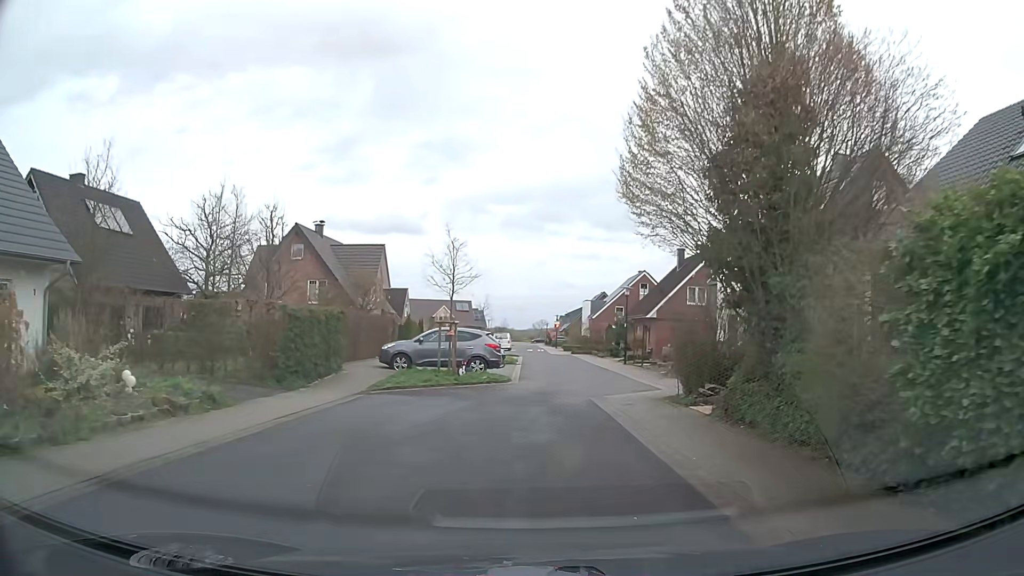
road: residential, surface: asphalt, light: Day
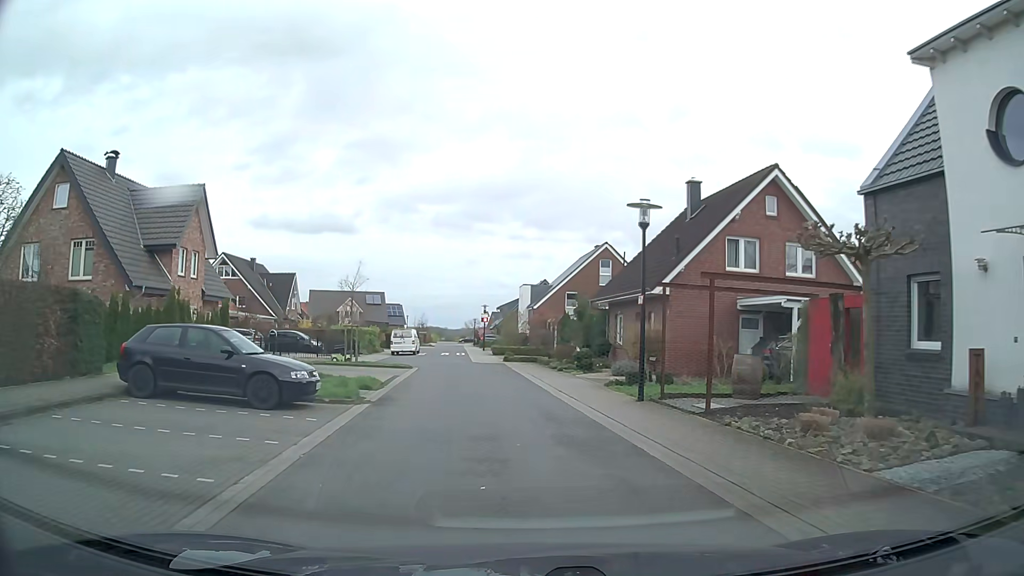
(+1.3, +22.6) m; +6°
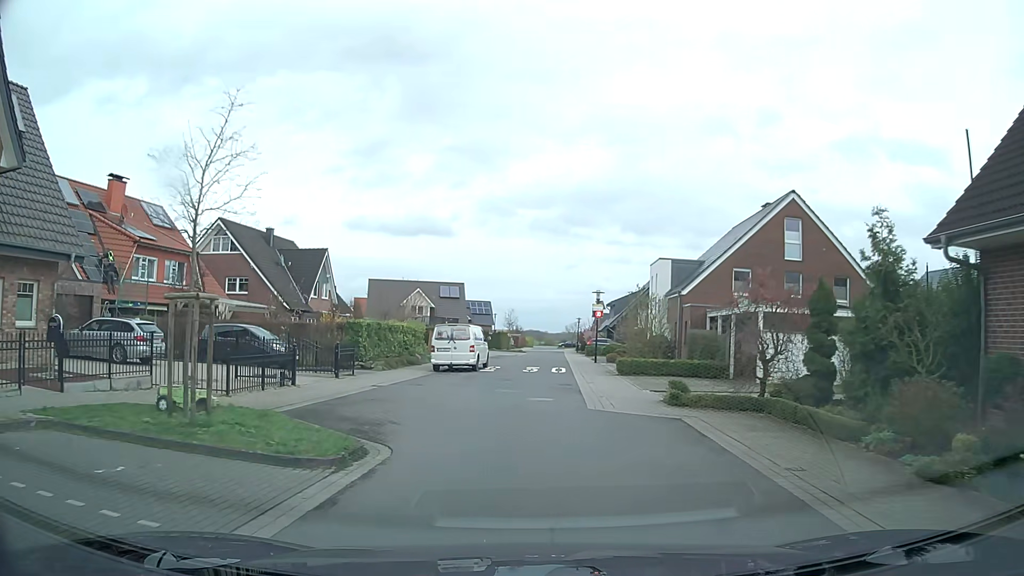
(-1.9, +22.7) m; -9°
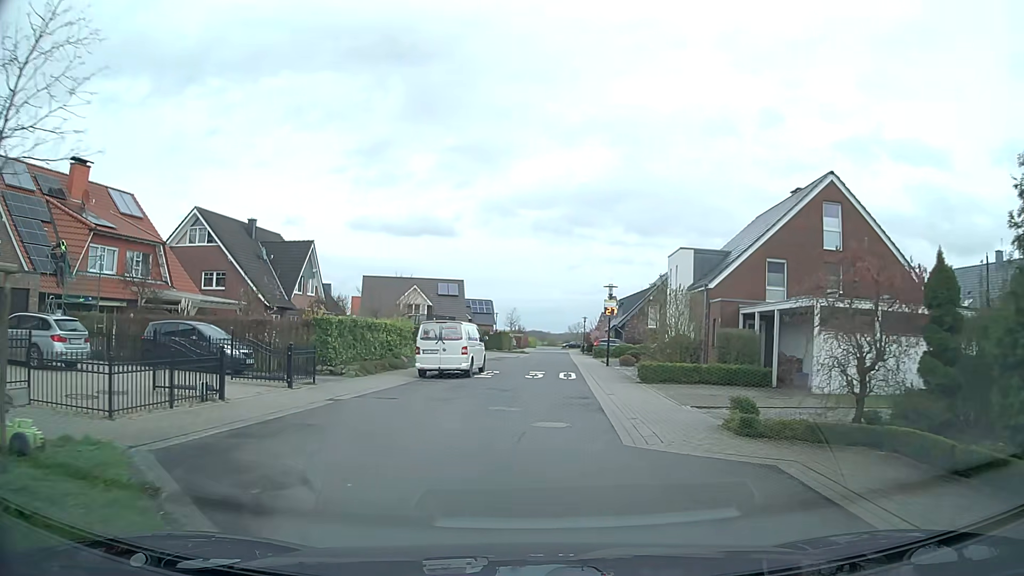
(0.0, +4.6) m; -1°
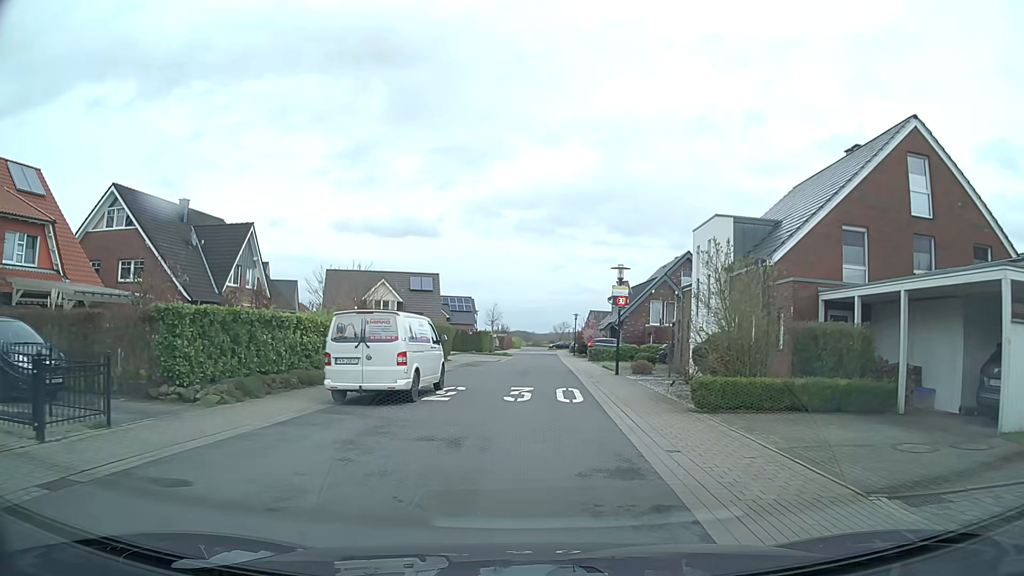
(+0.1, +9.1) m; +2°
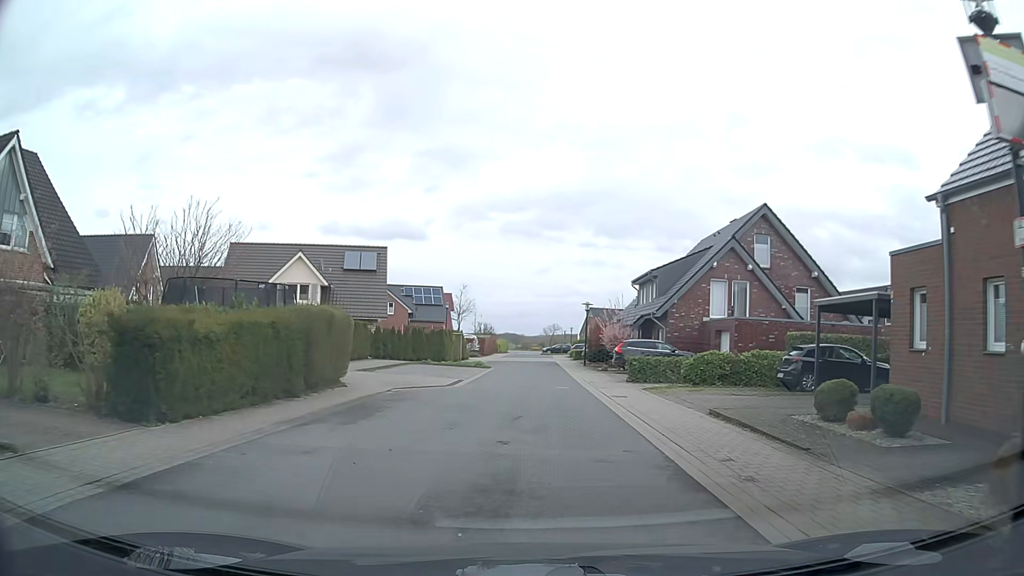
(0.0, +22.7) m; +1°
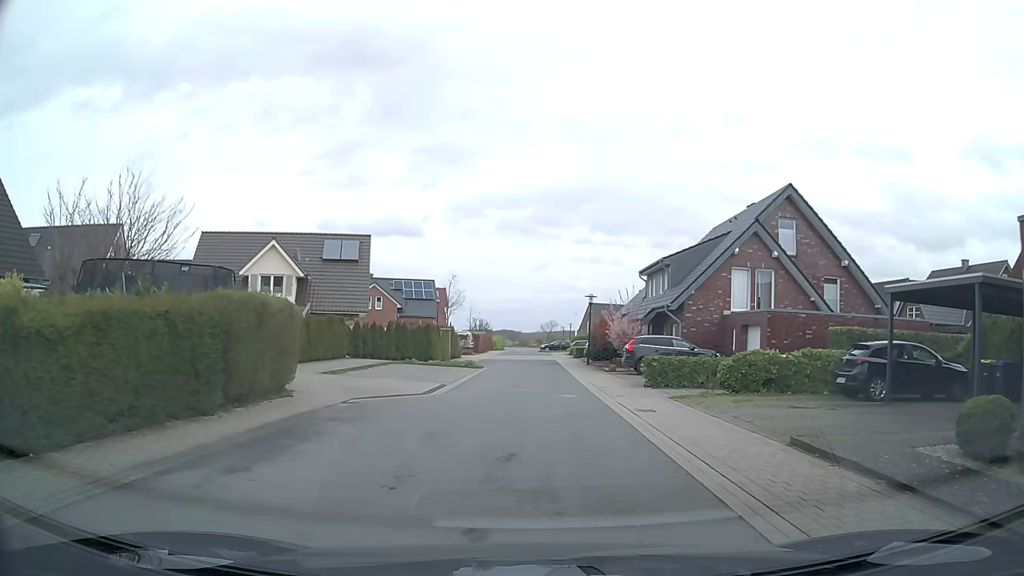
(0.0, +4.5) m; 0°
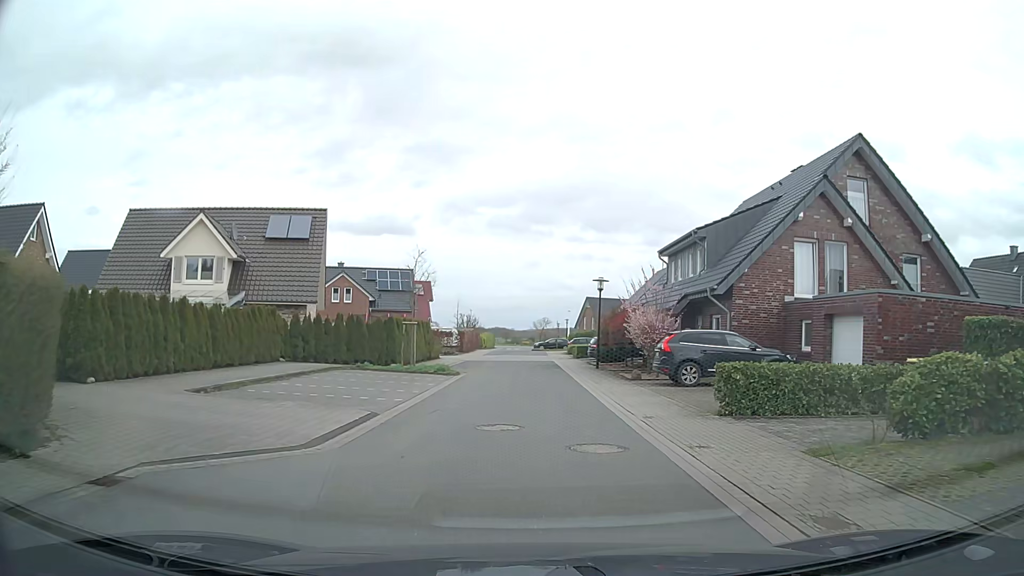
(0.0, +9.0) m; +1°
(0, +10) (0, +20) (0, +30) (0, +40) (-1, +50) (-1, +60) (-2, +70) (-2, +80) (-2, +90) (0, +100) m
